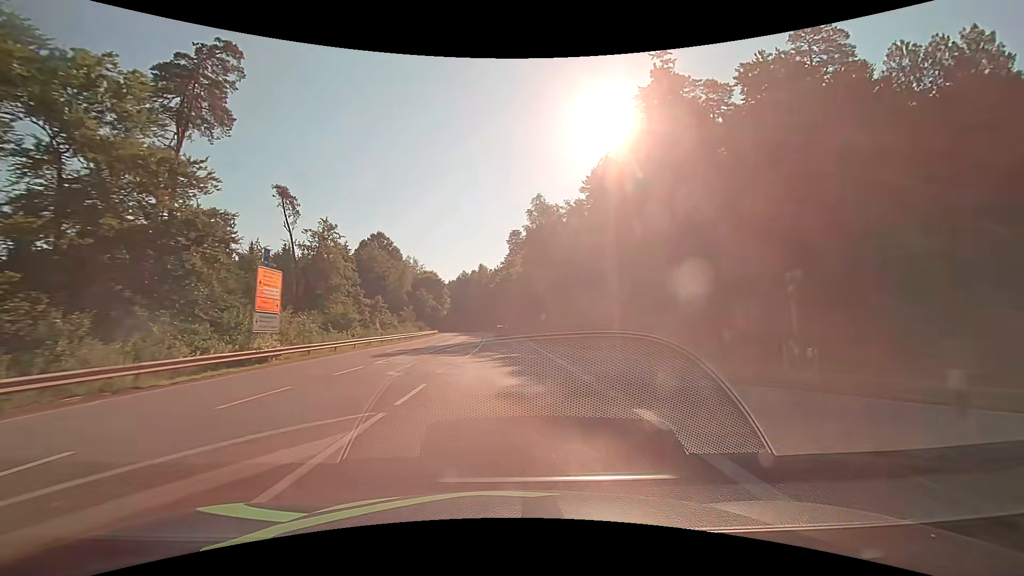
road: secondary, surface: asphalt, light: Day
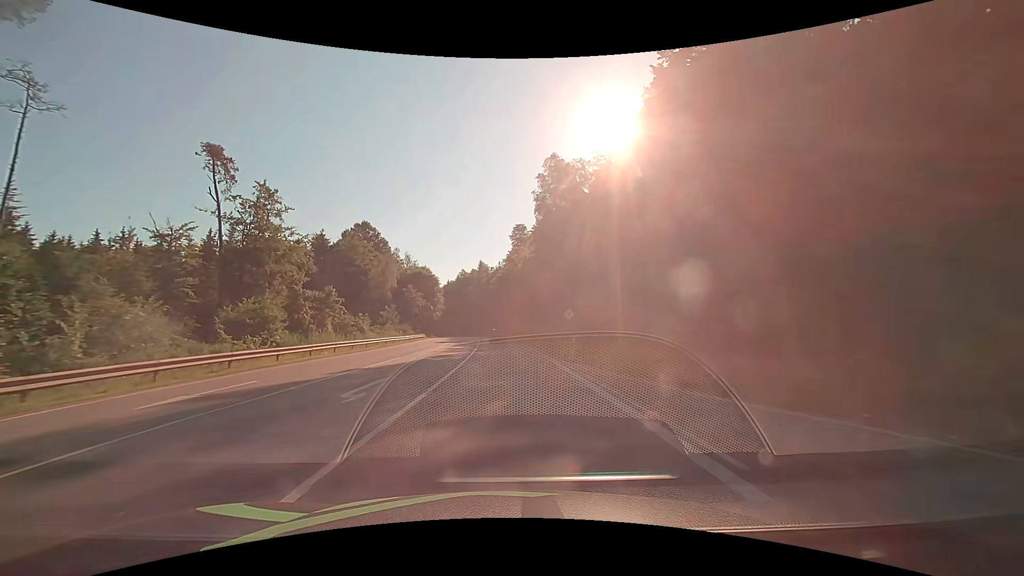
(0.0, +19.6) m; 0°
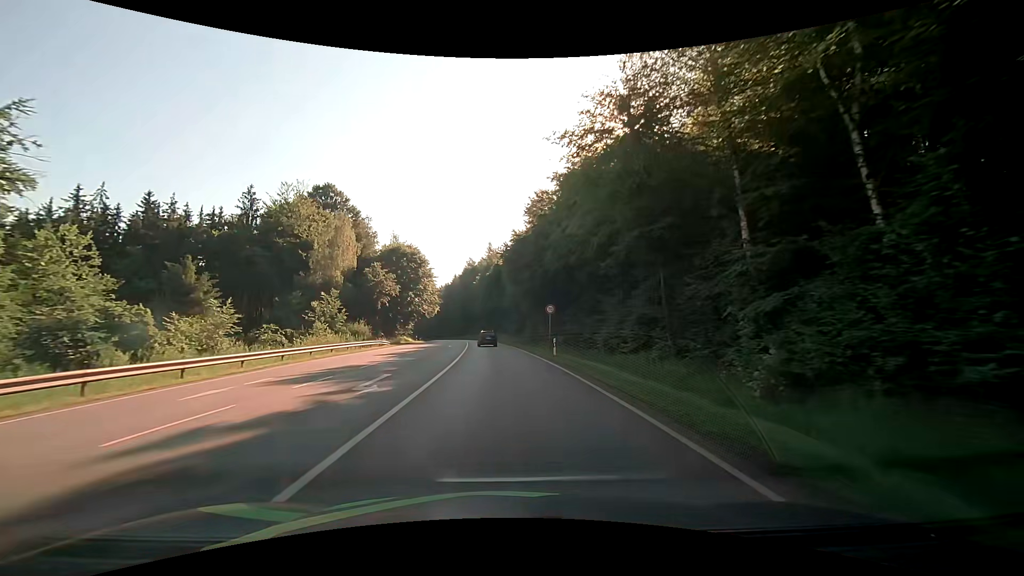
(-0.3, +38.7) m; -1°
(0, +10) (0, +20) (-1, +30) (-1, +40) (-2, +50) (-3, +60) (-4, +70) (-5, +80) (-6, +90) (-8, +100) m
